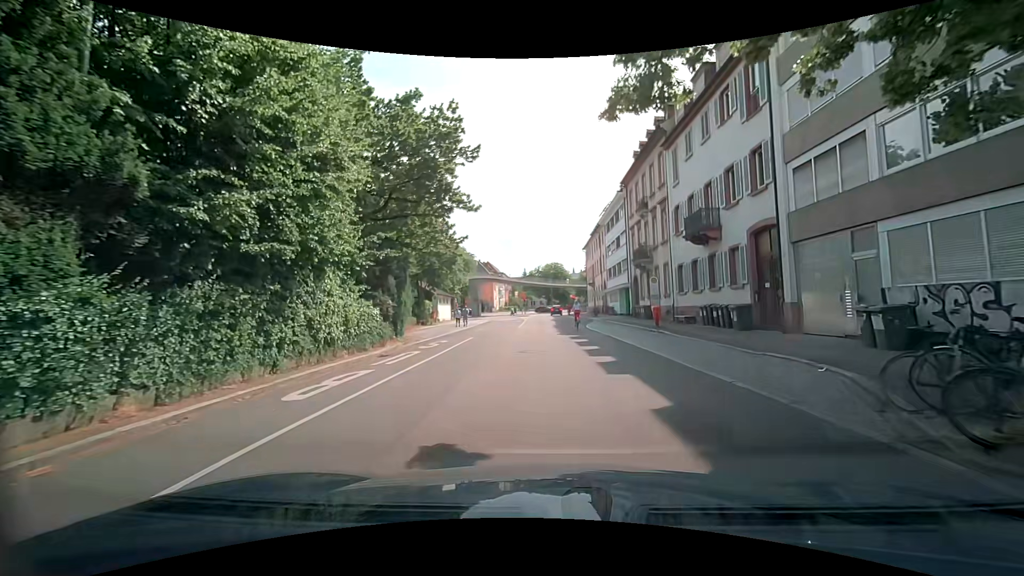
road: unclassified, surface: asphalt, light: Day
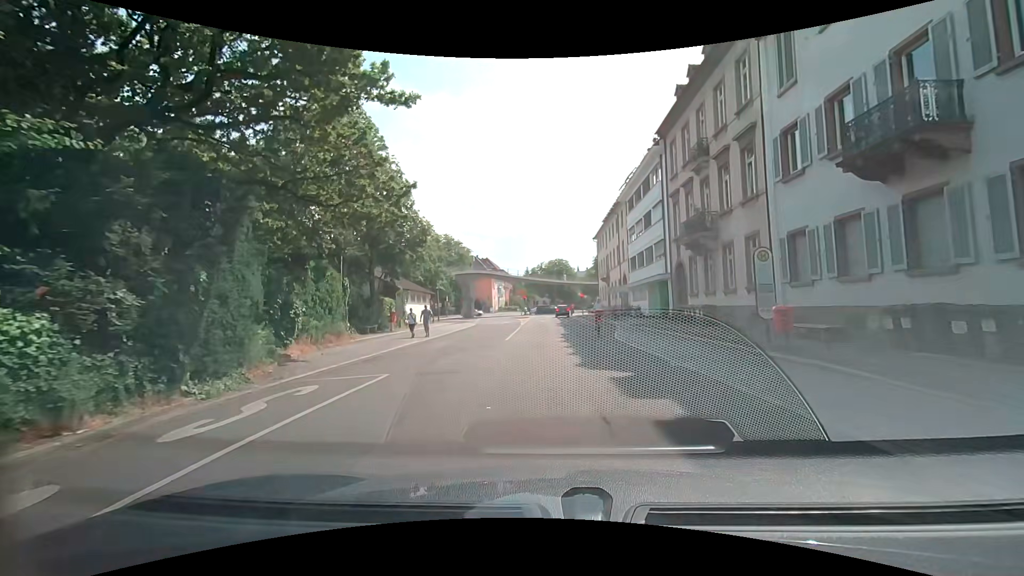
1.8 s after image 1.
(-0.1, +13.4) m; -1°
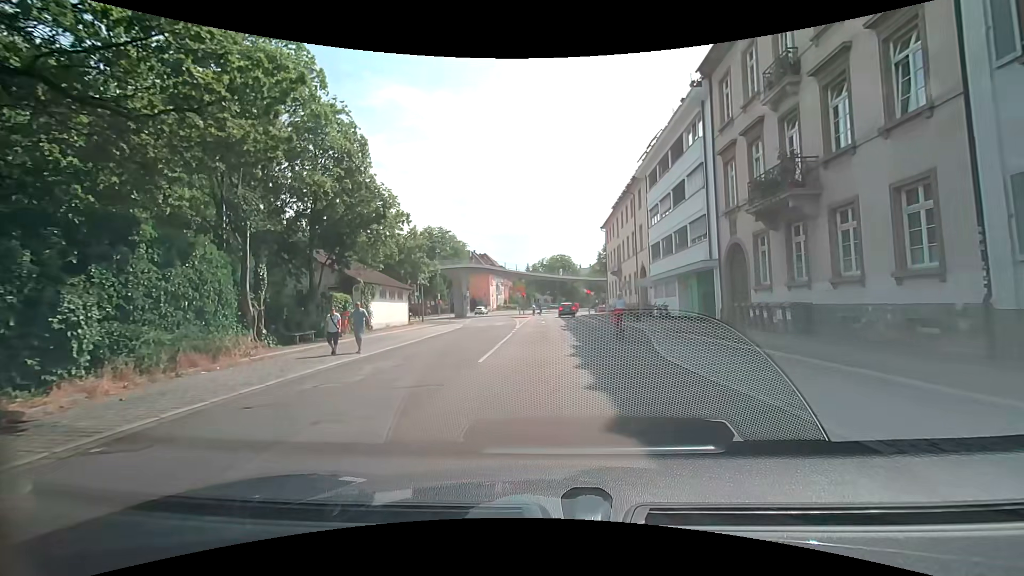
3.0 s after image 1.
(0.0, +8.6) m; 0°
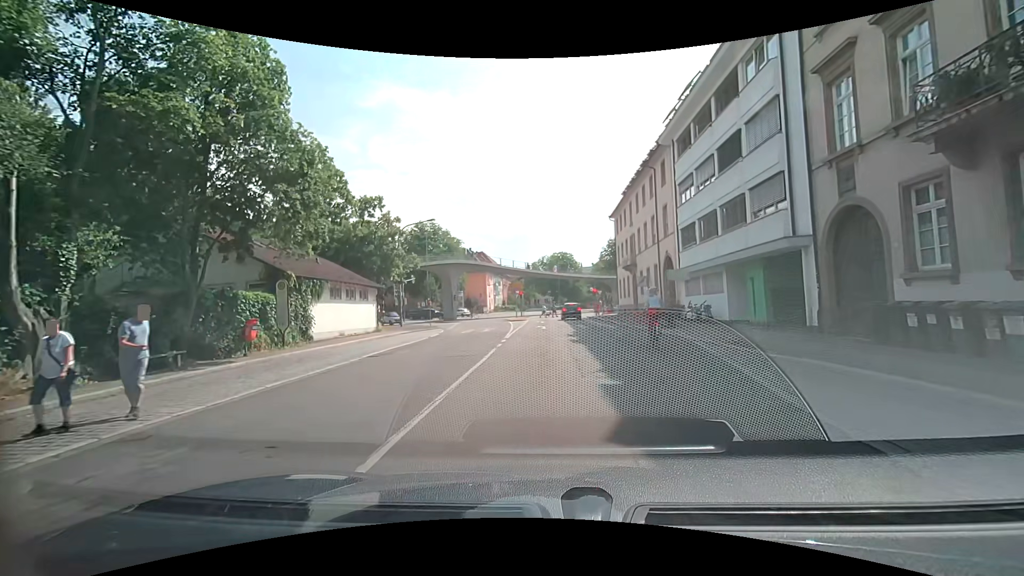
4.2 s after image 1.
(0.0, +8.2) m; +1°
